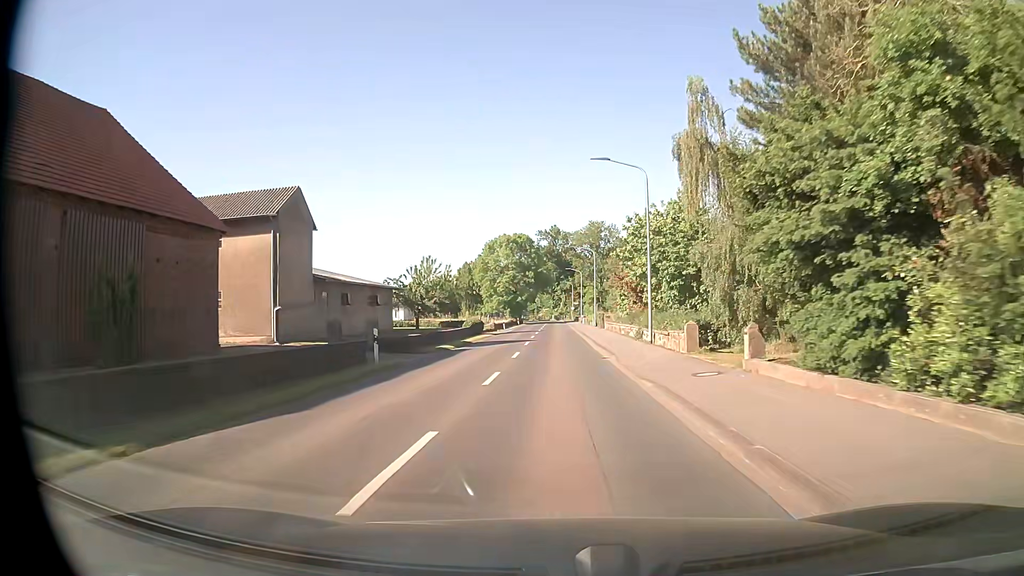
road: secondary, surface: asphalt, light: Day
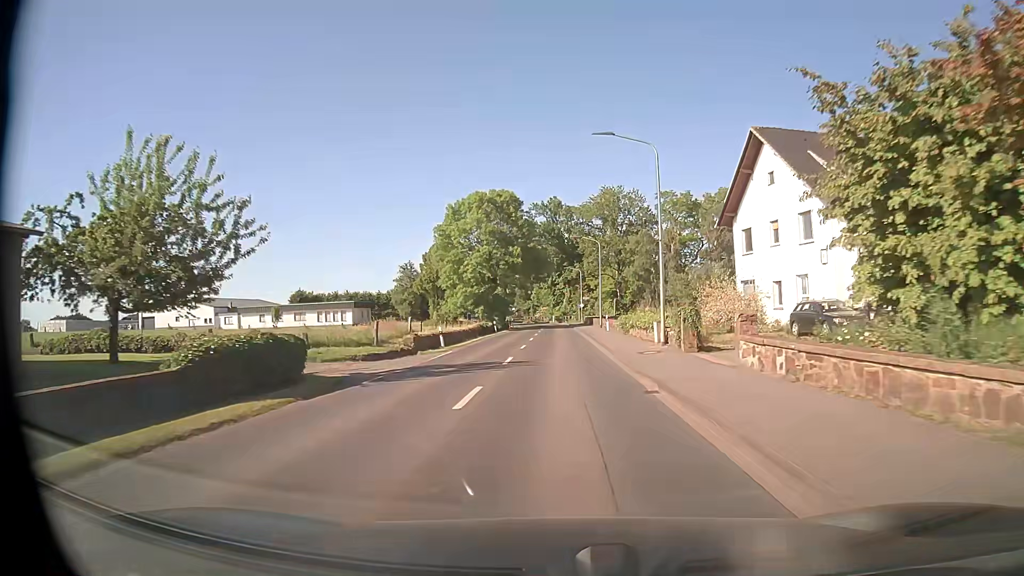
(-0.2, +39.7) m; 0°
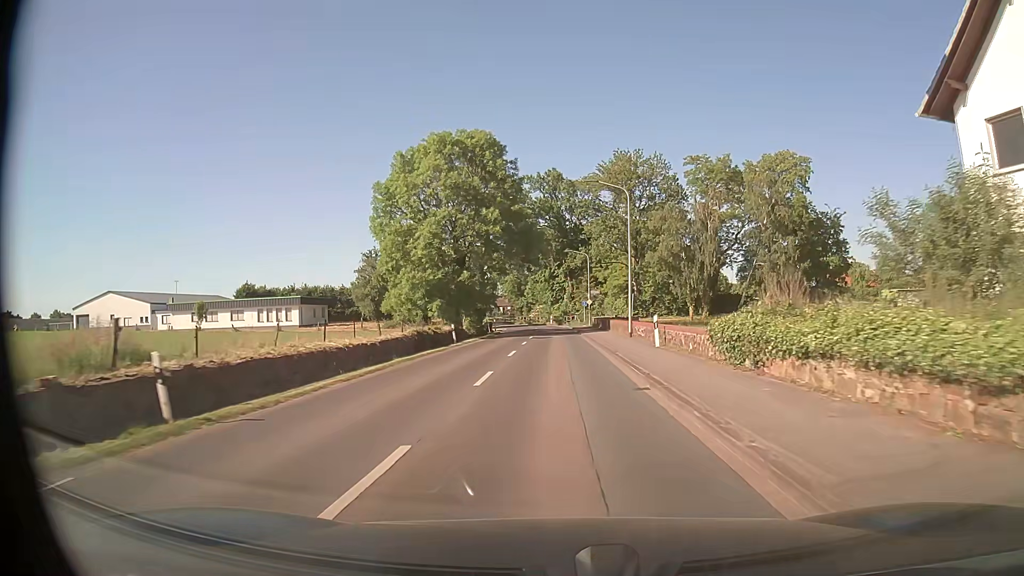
(0.0, +23.8) m; 0°
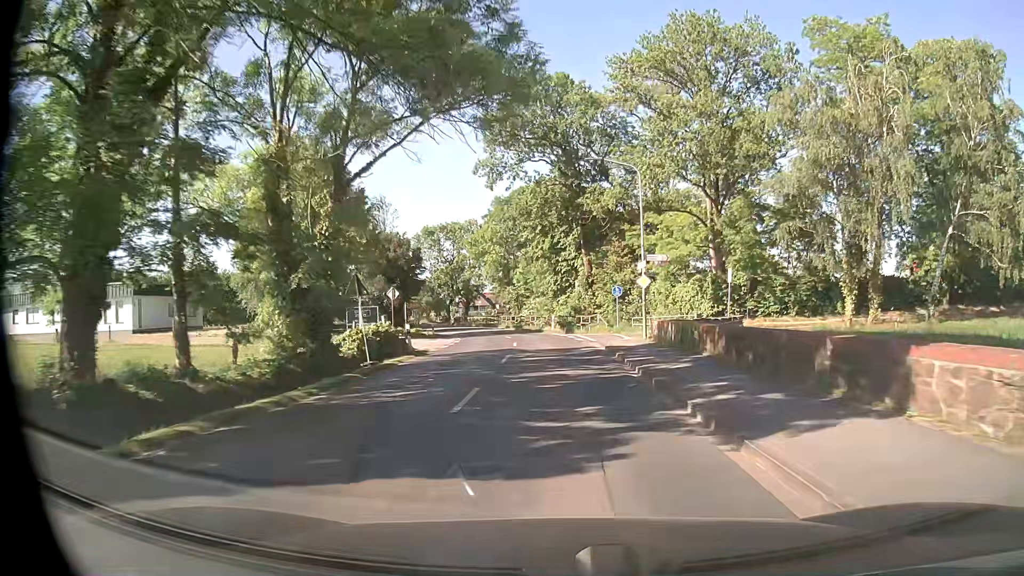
(-0.1, +39.5) m; 0°
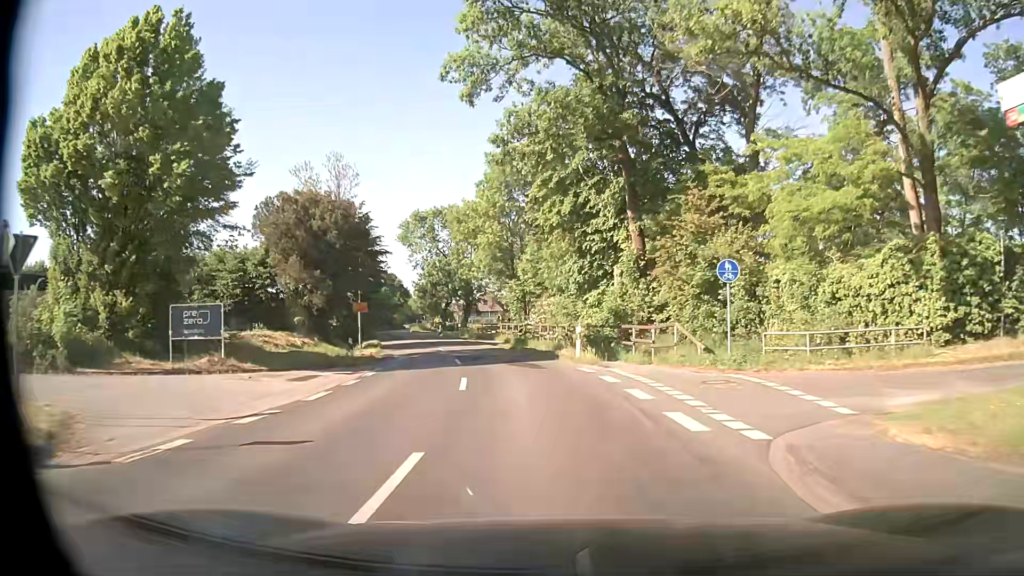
(-0.5, +23.7) m; -2°
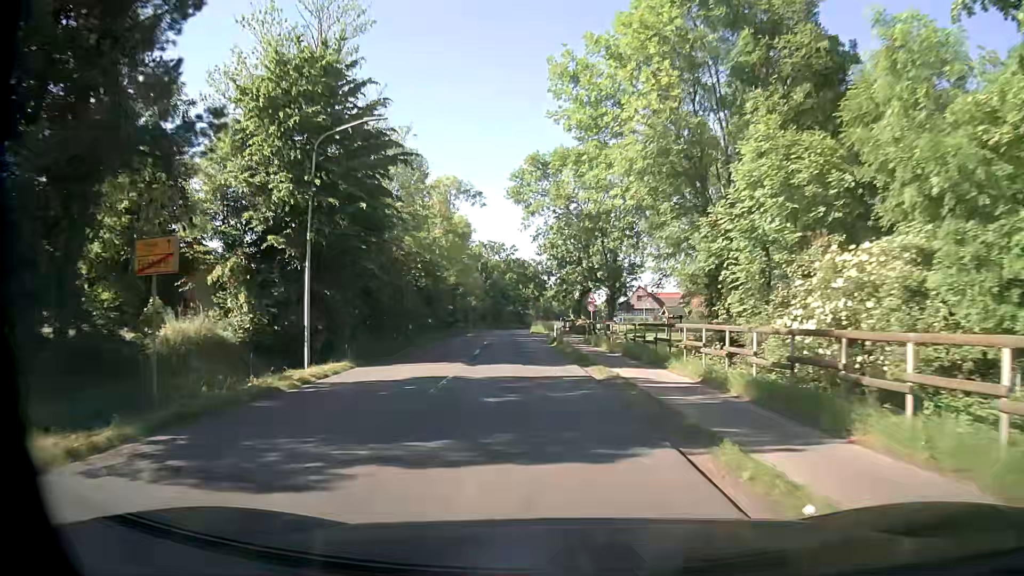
(-3.5, +32.2) m; -14°
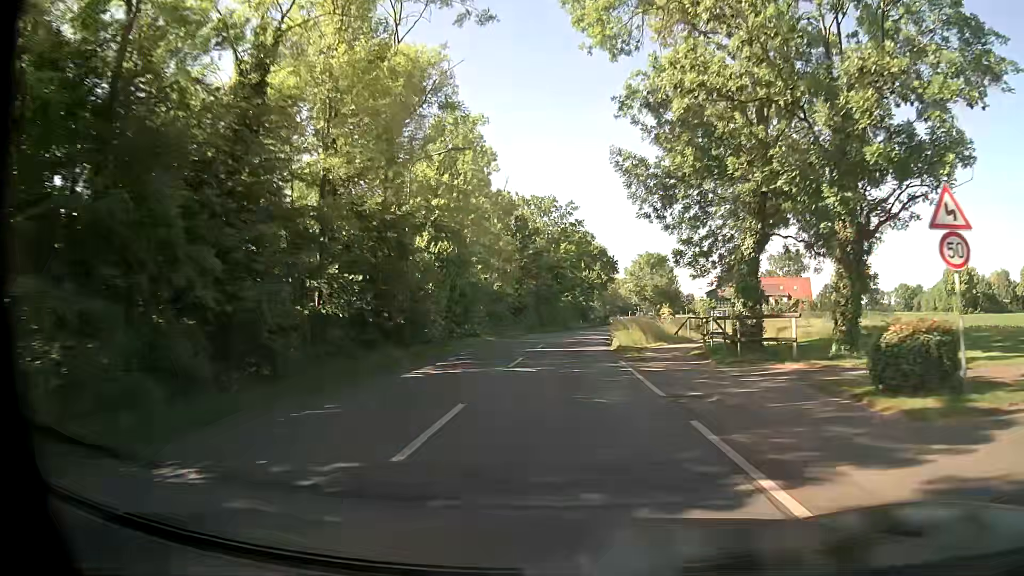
(-2.3, +41.2) m; -5°
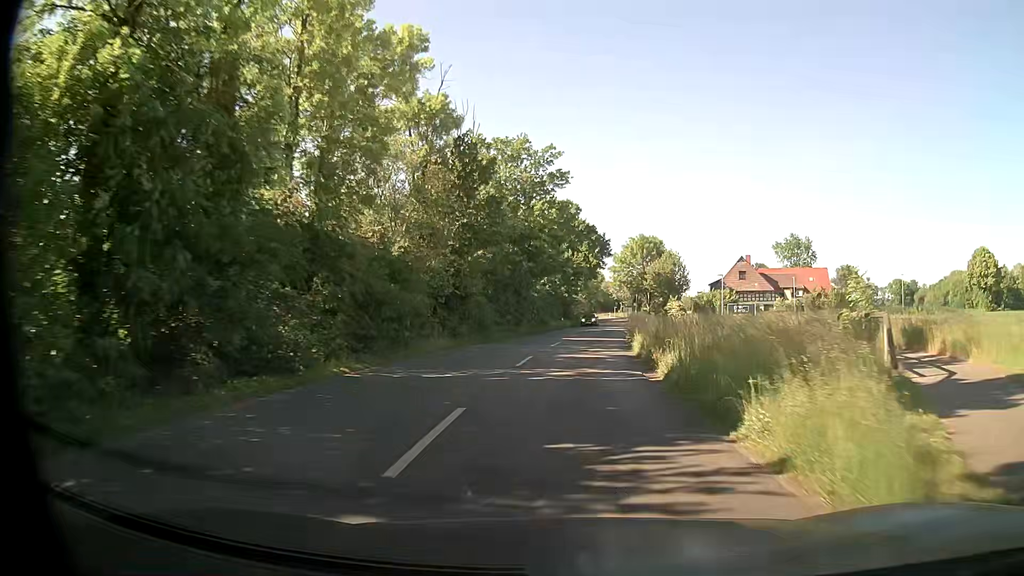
(+0.5, +24.2) m; +2°
(0, +10) (+1, +20) (+1, +30) (+2, +40) (+3, +50) (+4, +60) (+6, +70) (+7, +80) (+8, +90) (+9, +99) m
